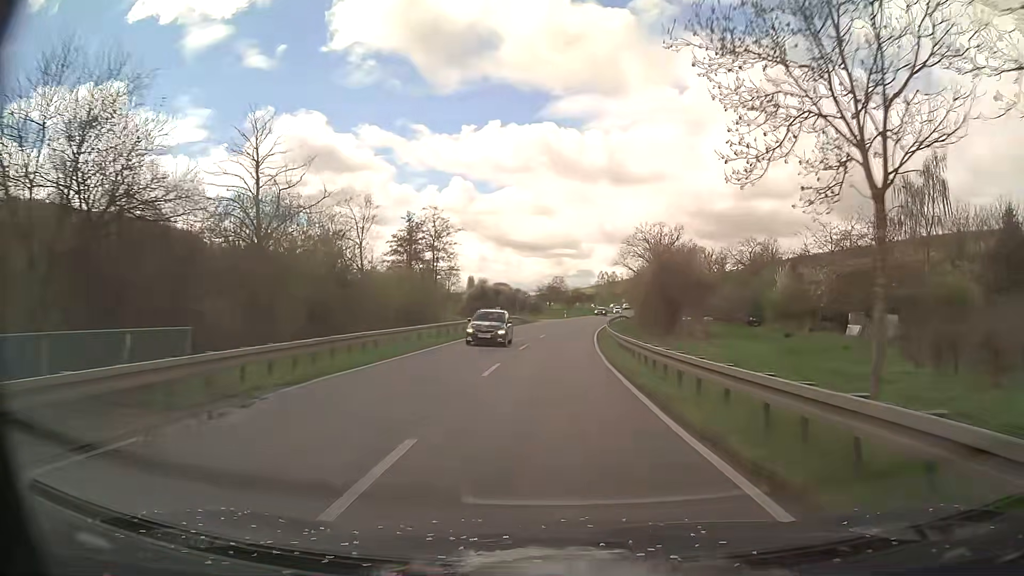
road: primary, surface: asphalt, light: Day
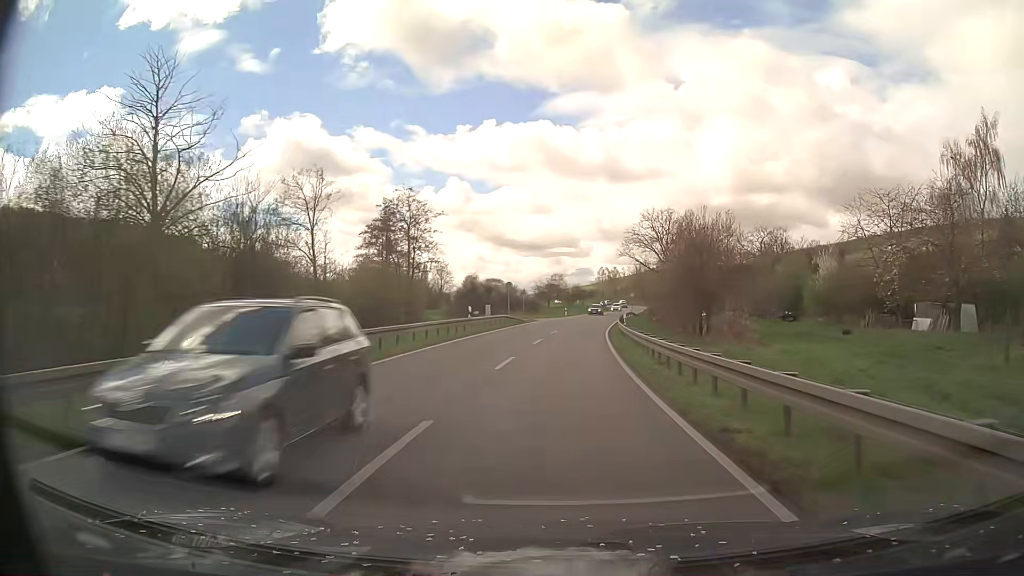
(0.0, +10.7) m; 0°
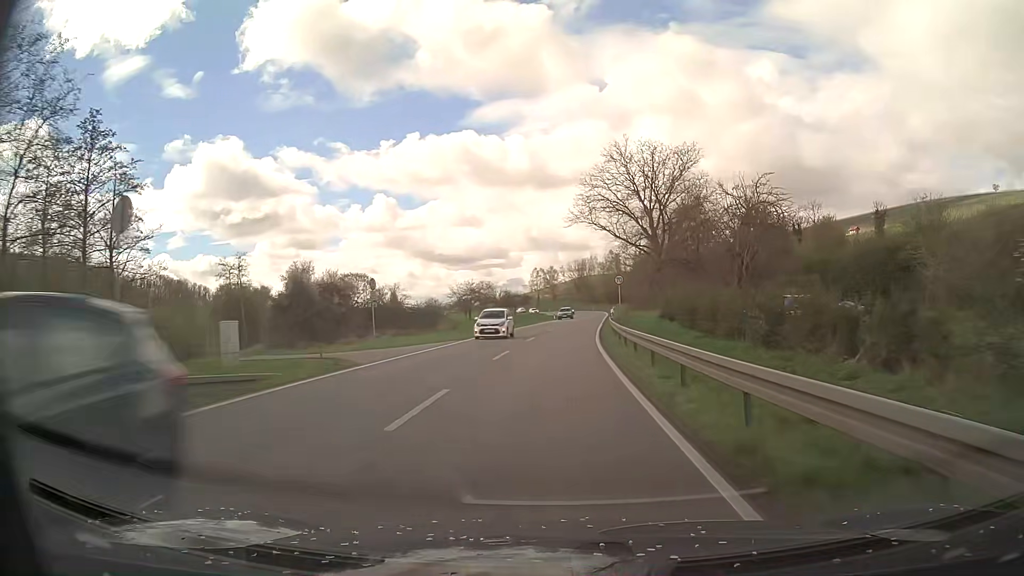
(+1.6, +42.5) m; +5°
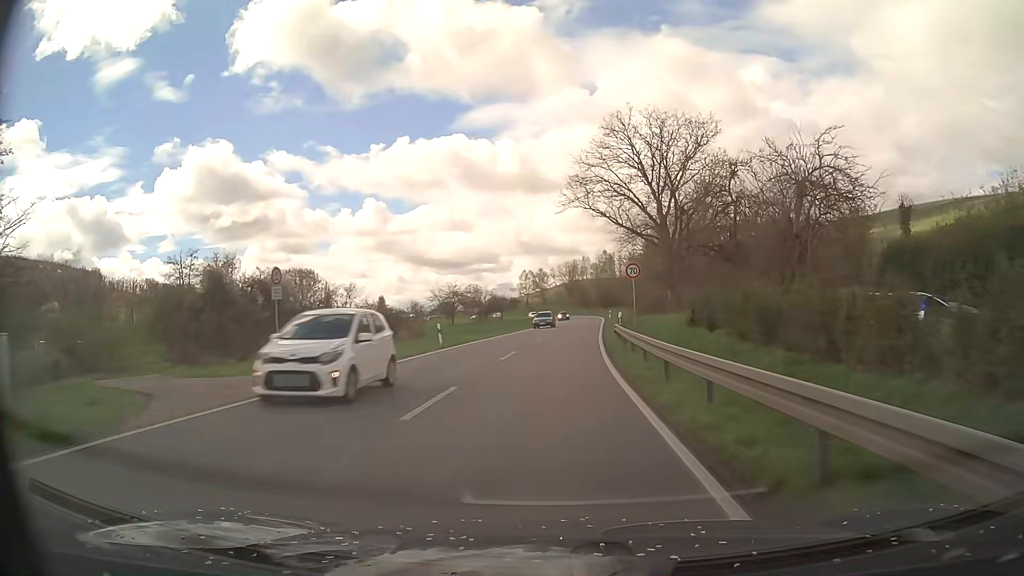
(+0.1, +10.4) m; +1°
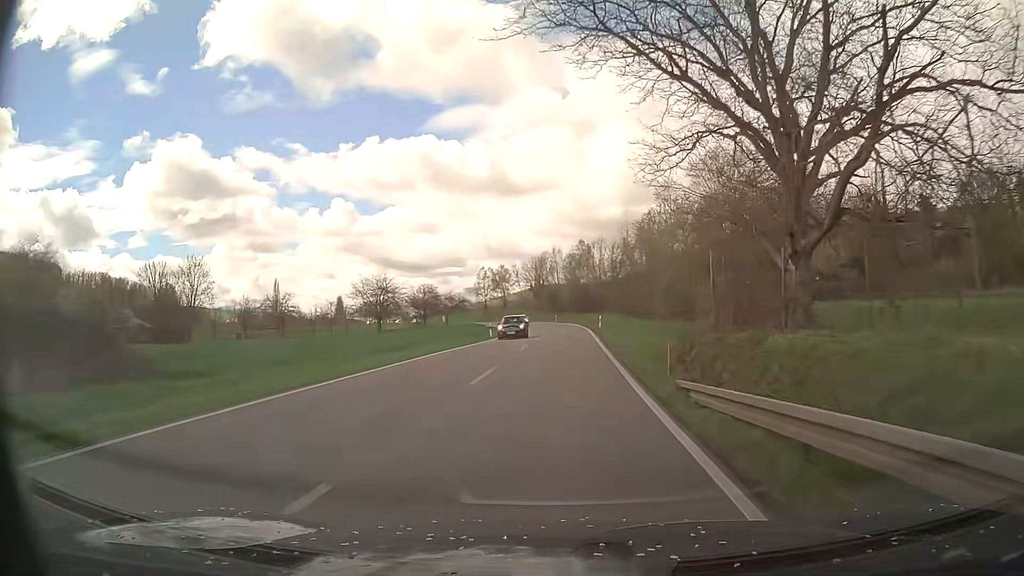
(+0.8, +31.3) m; +3°
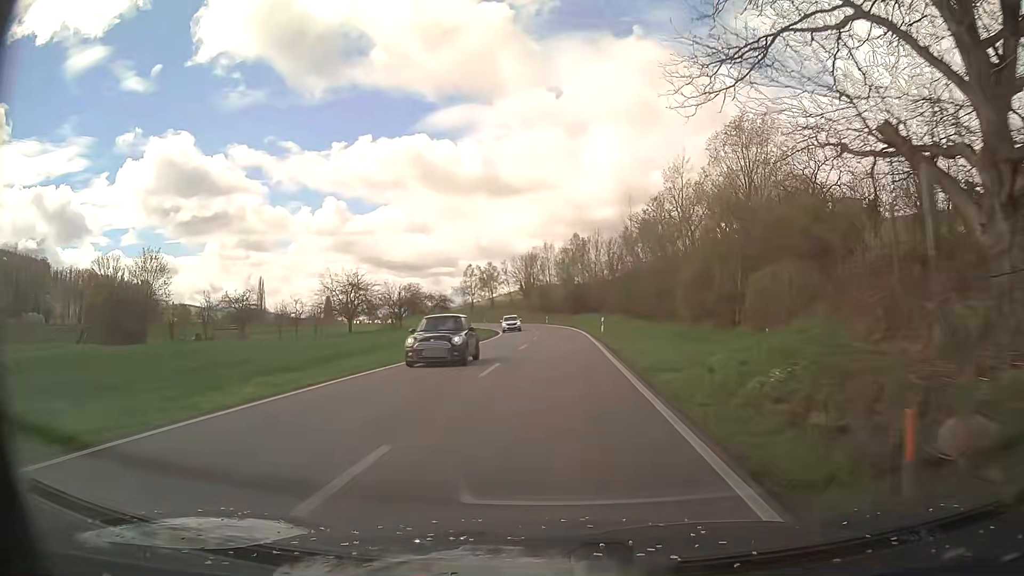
(+0.1, +10.4) m; +1°
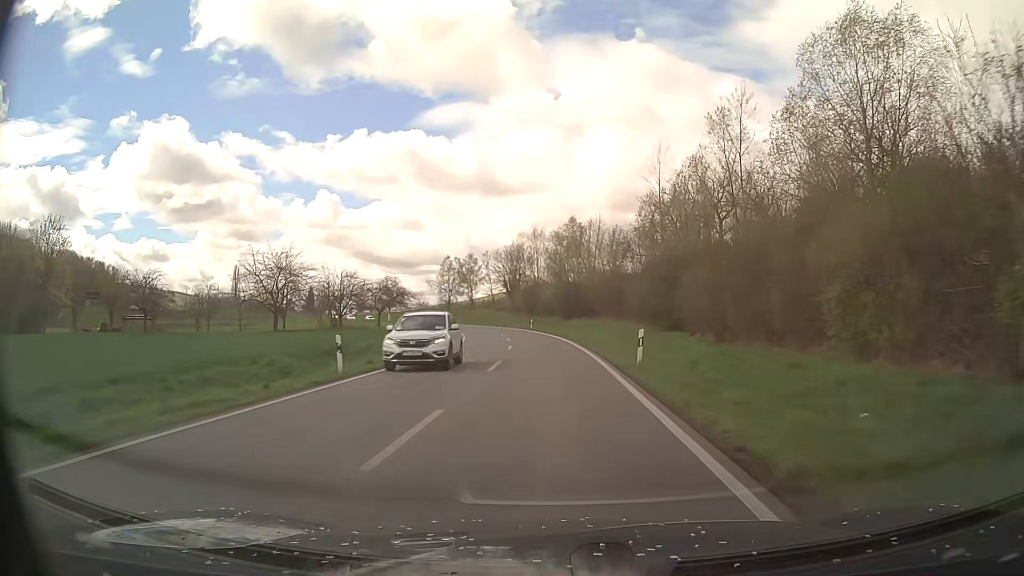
(+0.1, +20.7) m; +1°
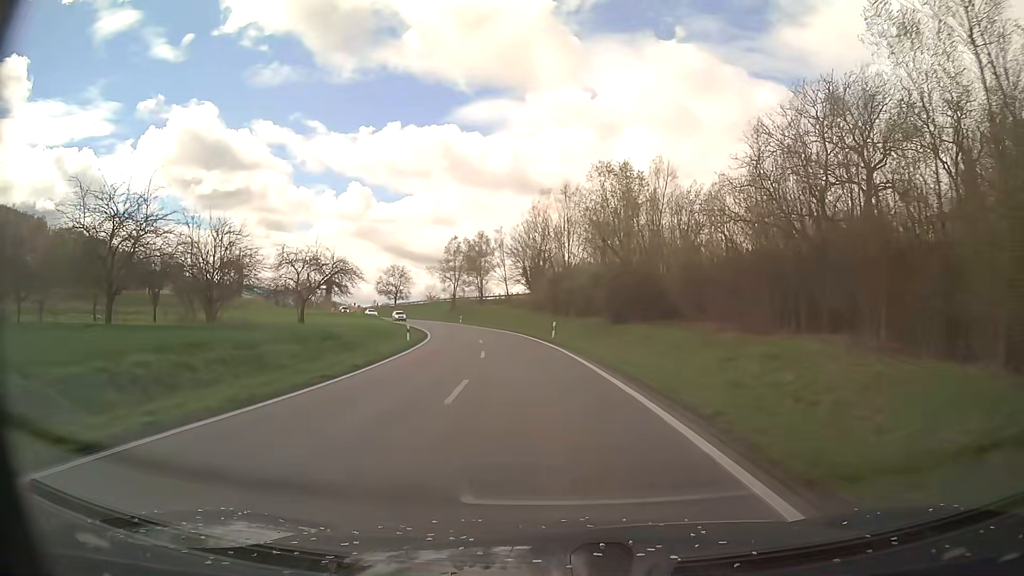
(-0.5, +31.3) m; -2°
(0, +10) (-1, +20) (-1, +30) (-3, +40) (-4, +50) (-6, +60) (-8, +69) (-11, +79) (-14, +88) (-18, +98) m
